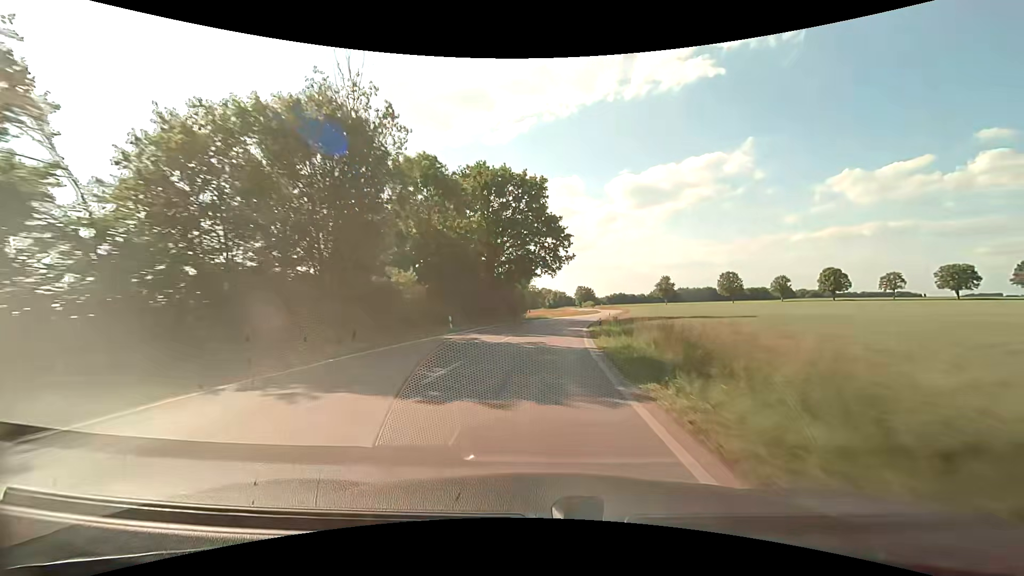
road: secondary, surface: asphalt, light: Day
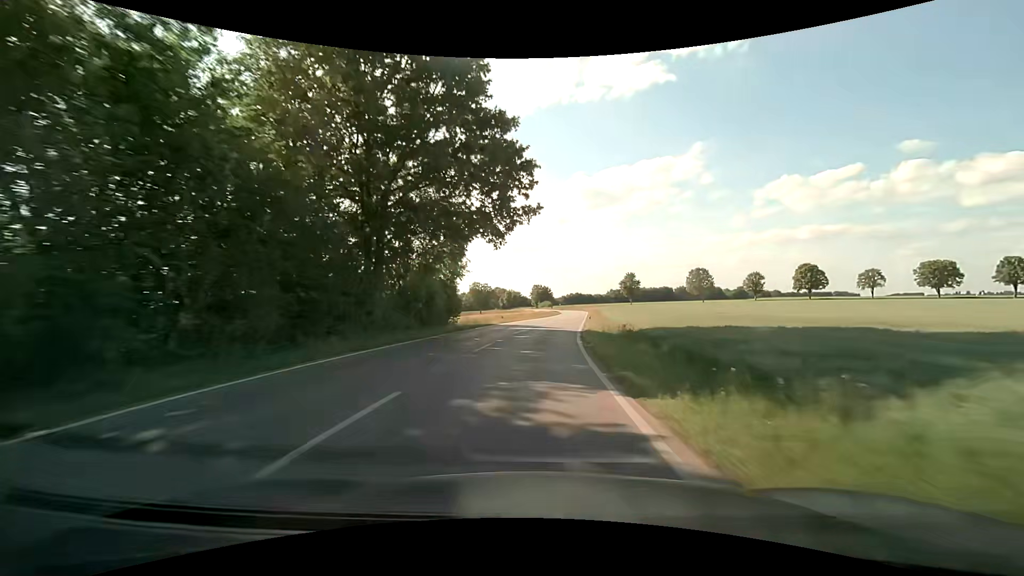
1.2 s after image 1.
(+1.6, +28.4) m; +6°
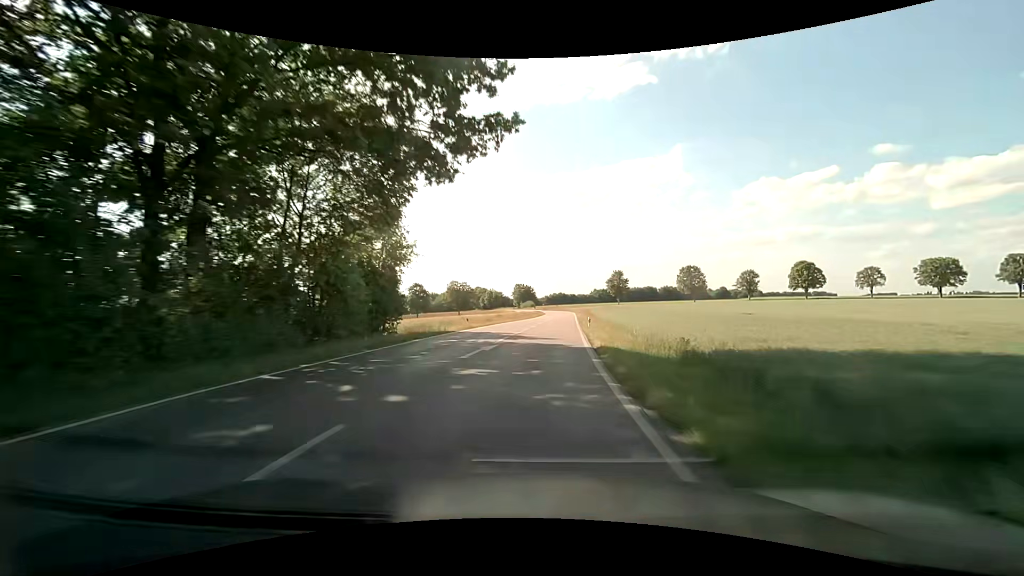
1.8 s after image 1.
(+0.2, +14.3) m; +2°
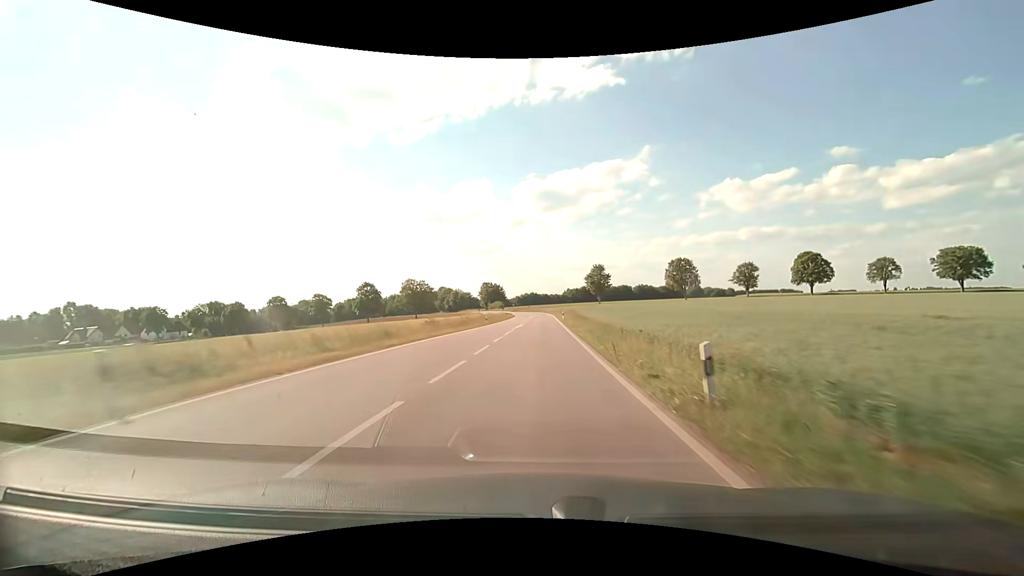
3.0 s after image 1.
(+1.0, +28.8) m; +3°
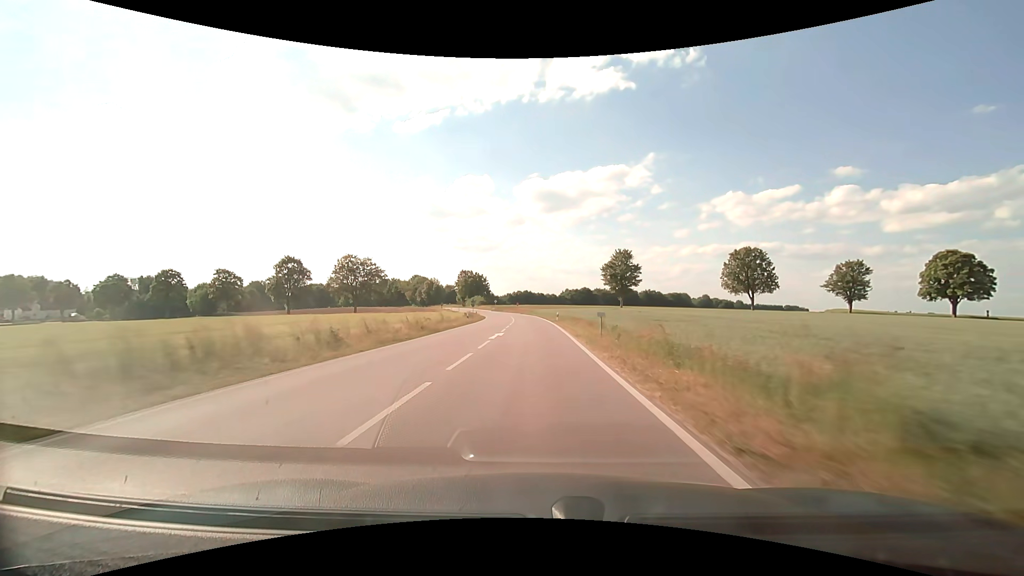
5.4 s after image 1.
(+0.6, +58.2) m; +1°
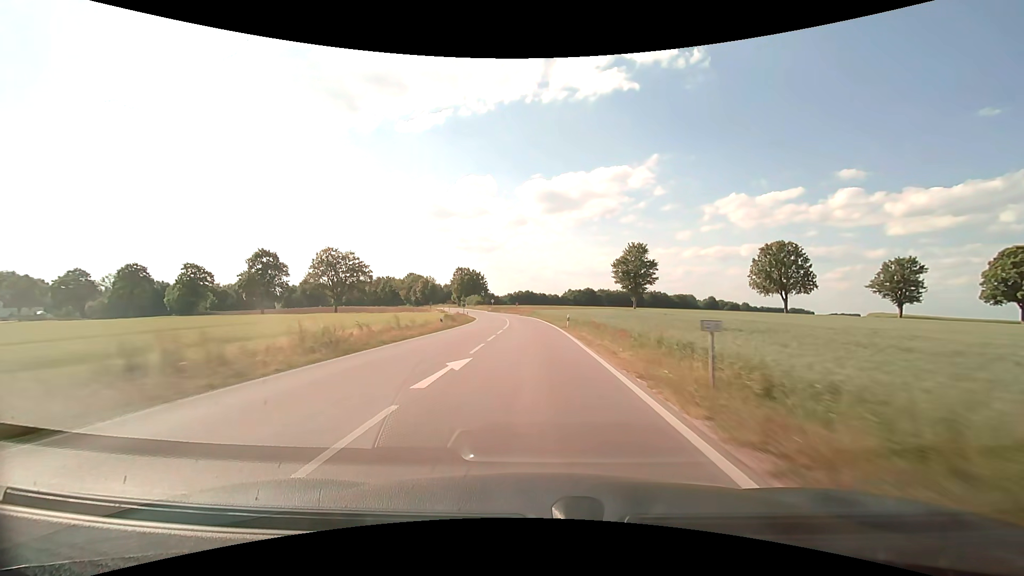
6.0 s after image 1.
(0.0, +14.2) m; 0°
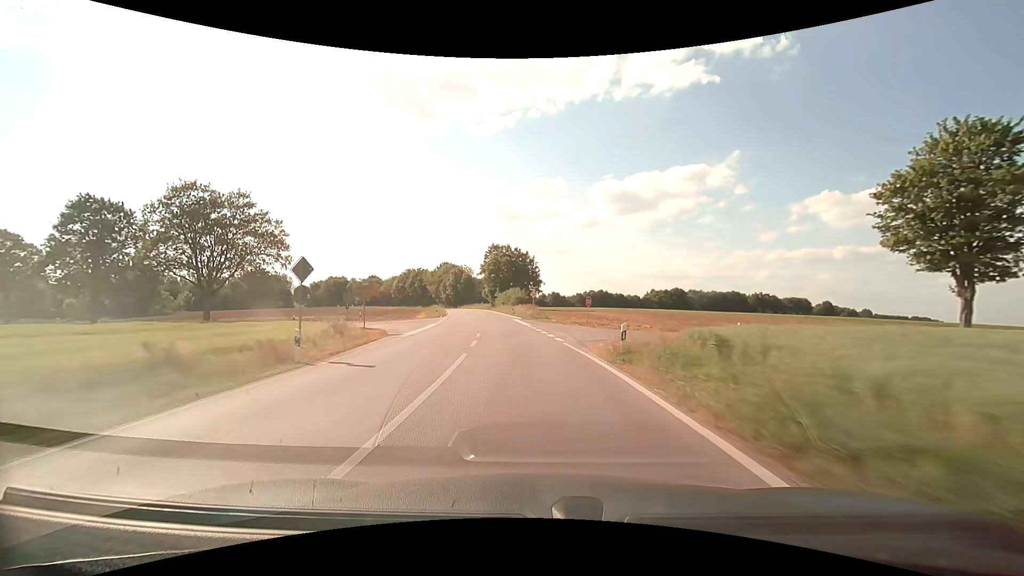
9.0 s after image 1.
(-2.5, +68.0) m; -7°
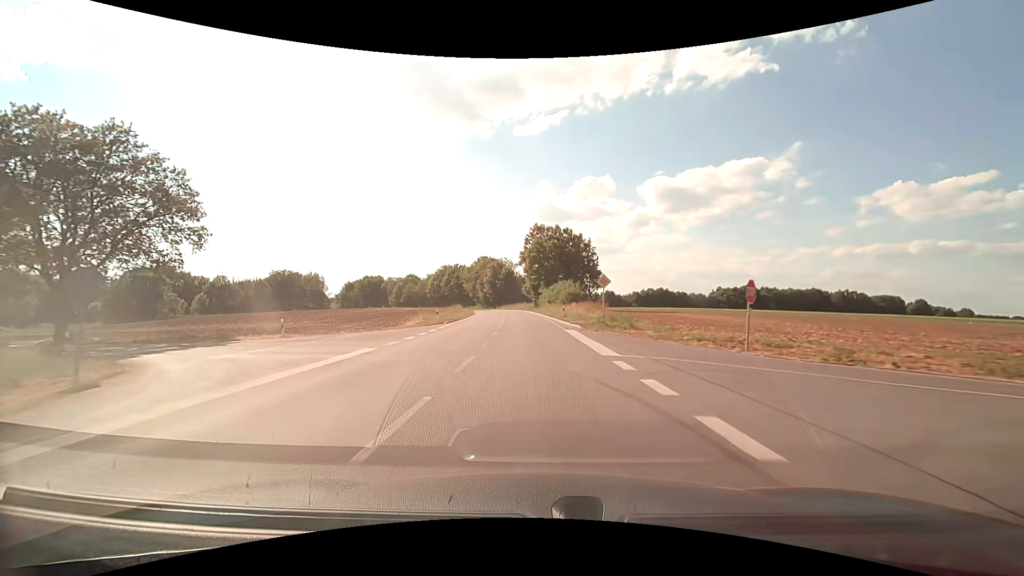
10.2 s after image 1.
(-1.4, +25.7) m; -6°
(0, +10) (0, +20) (-1, +30) (-1, +40) (-2, +50) (-3, +60) (-4, +70) (-5, +80) (-6, +90) (-8, +100) m
